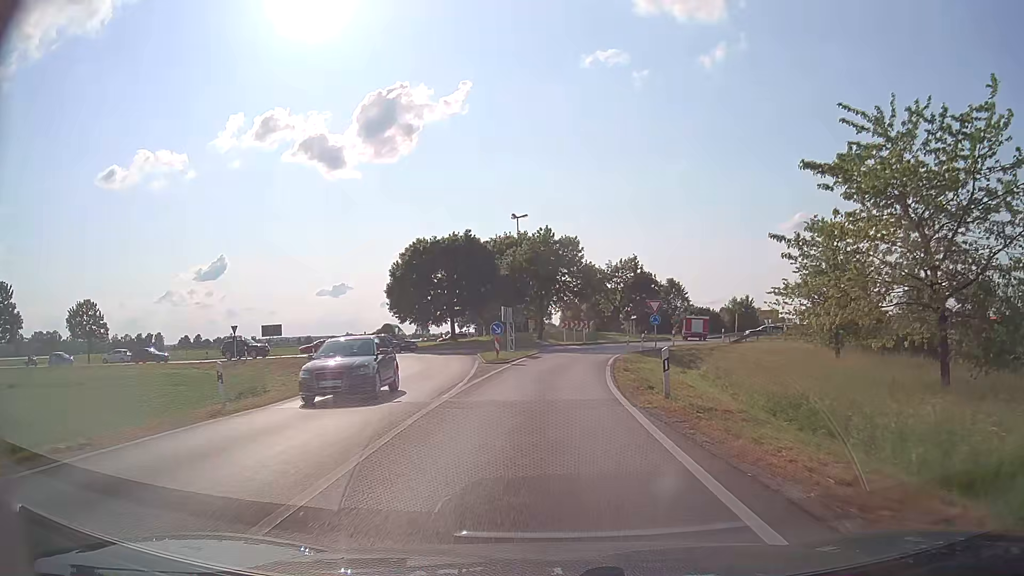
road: secondary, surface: asphalt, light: Day
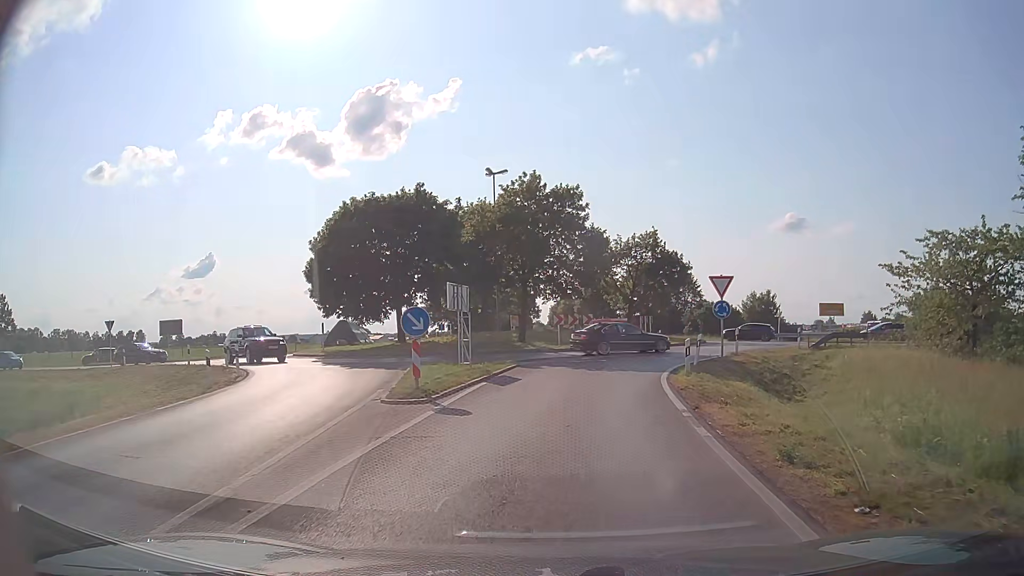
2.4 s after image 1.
(+0.1, +17.0) m; +1°
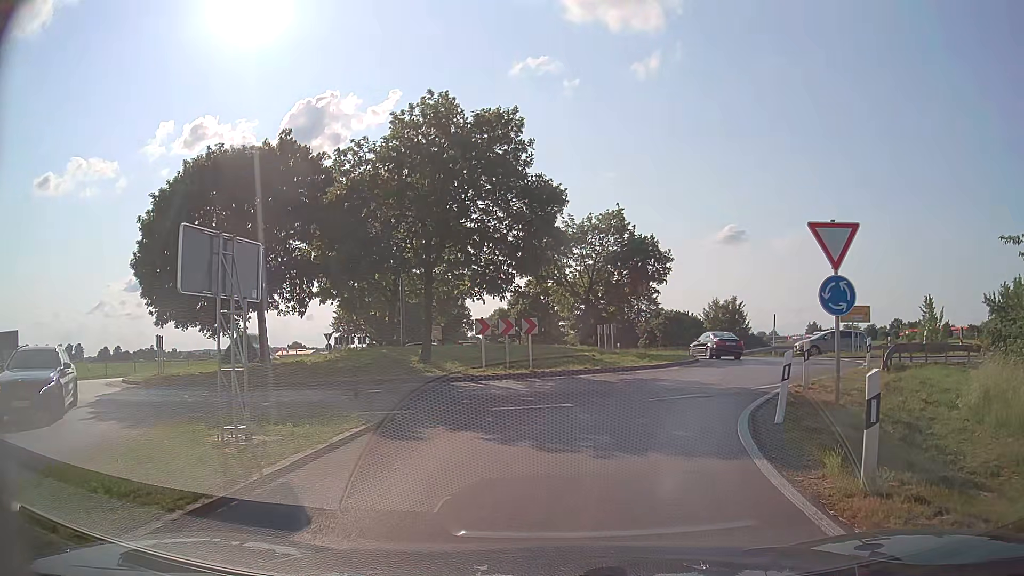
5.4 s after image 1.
(+0.4, +12.6) m; +5°
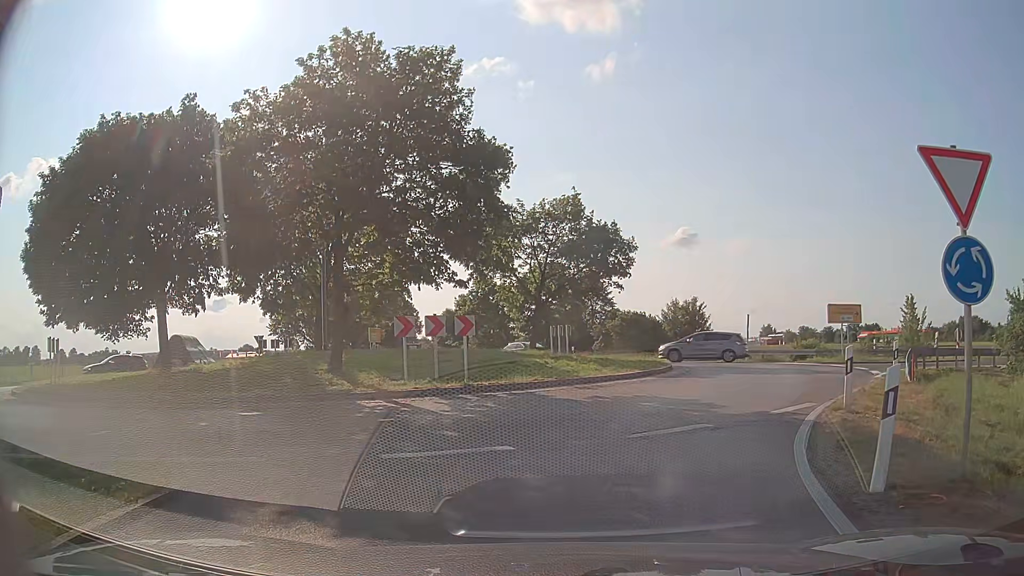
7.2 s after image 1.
(+0.2, +4.5) m; +5°
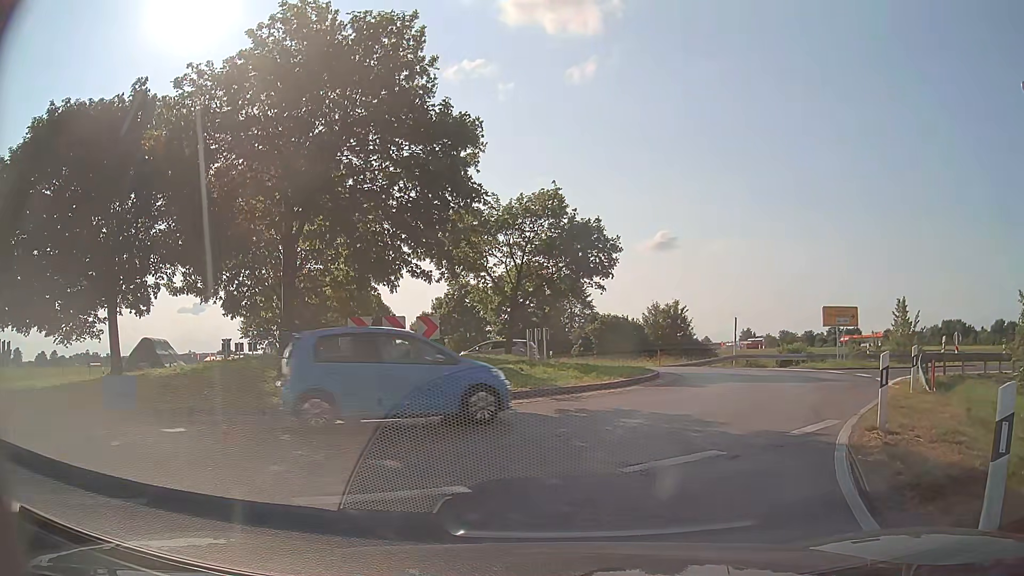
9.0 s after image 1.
(0.0, +1.9) m; 0°
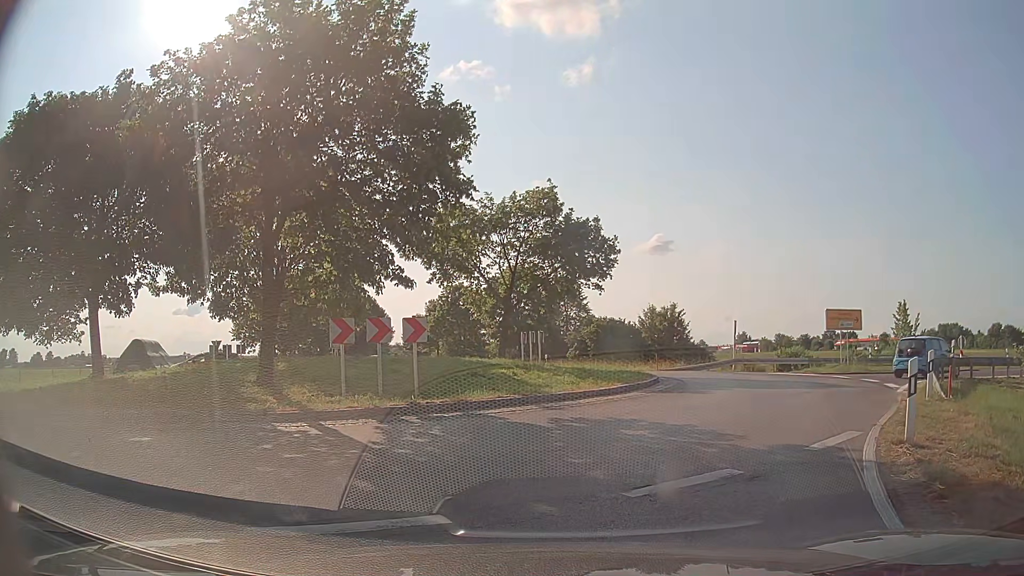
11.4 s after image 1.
(0.0, +0.9) m; 0°
(+2, +10) (+7, +19) (+8, +28) (+3, +37) (-4, +44) (-10, +52) (-14, +61) (-16, +71) (-18, +81) (-20, +90) m
